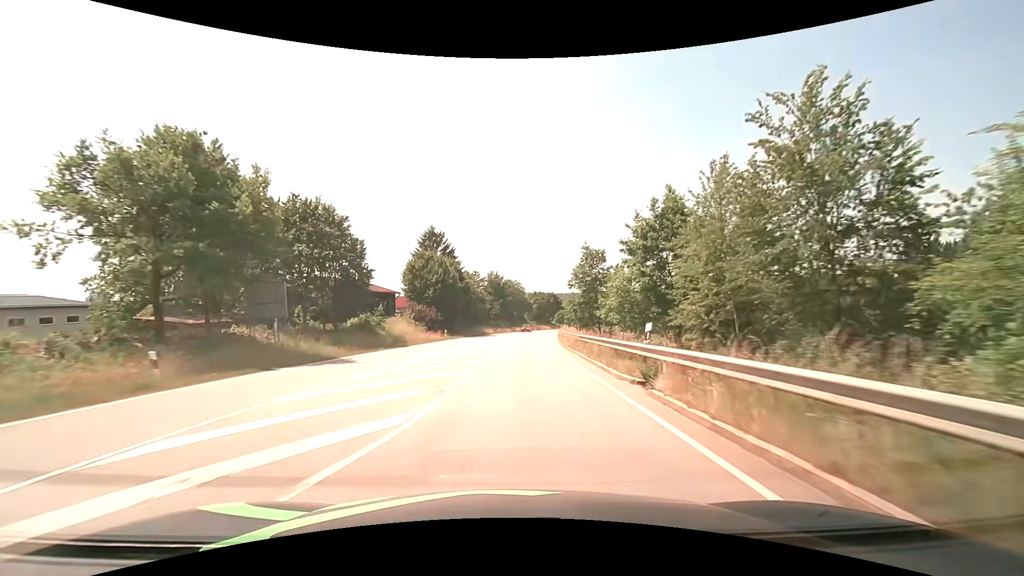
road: secondary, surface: asphalt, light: Day
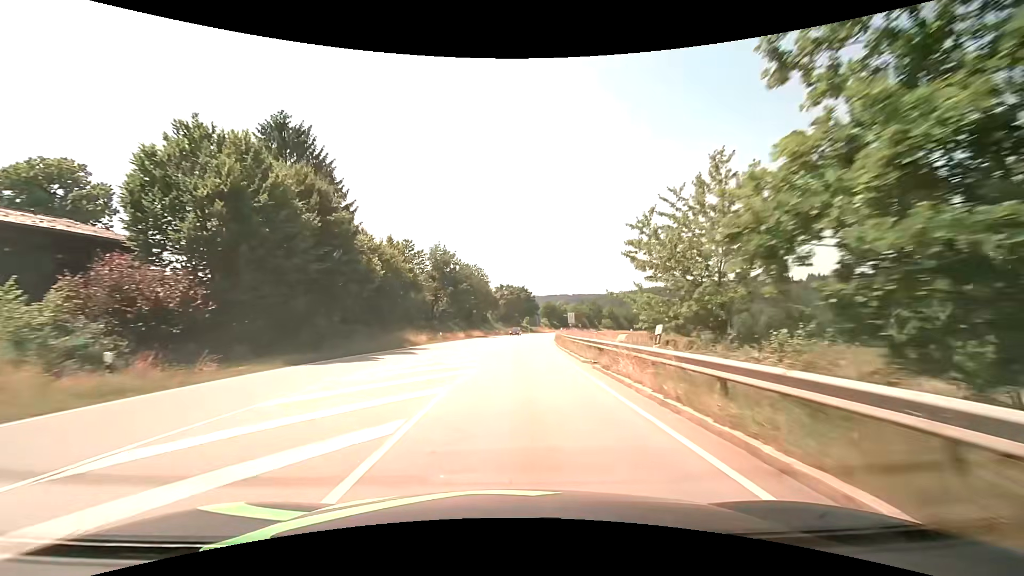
(+1.5, +41.5) m; +4°
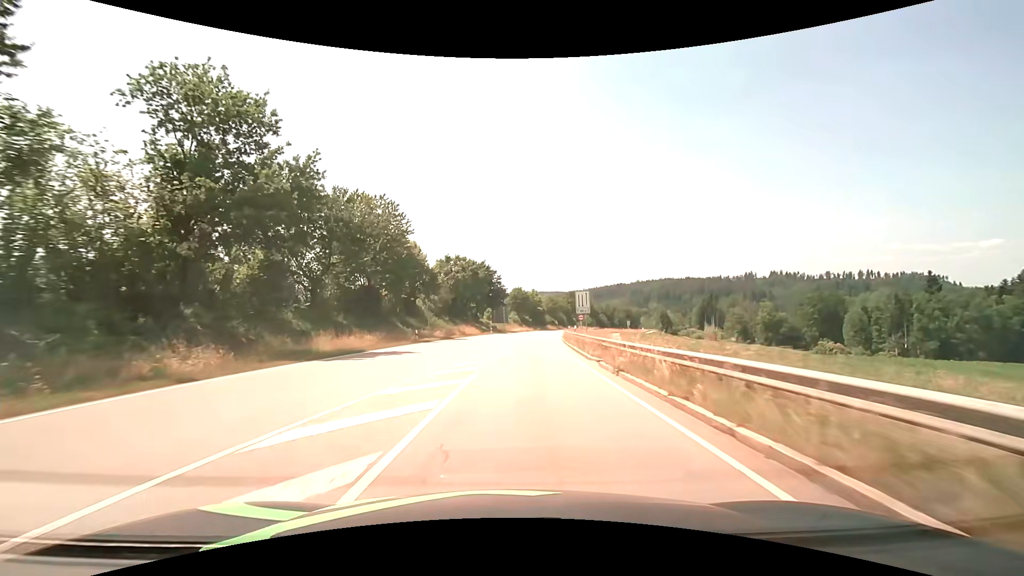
(+1.9, +52.8) m; +4°
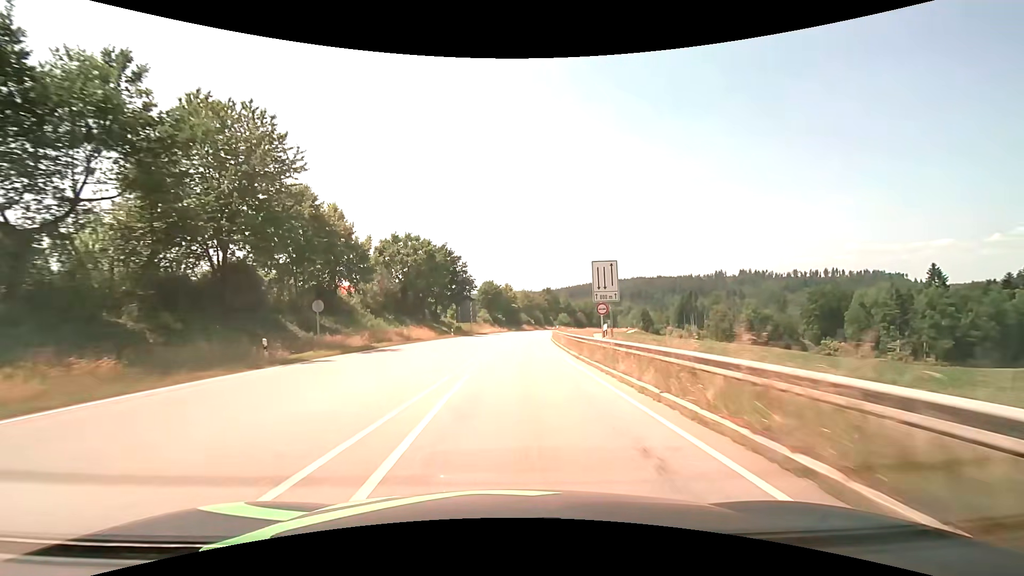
(+0.5, +21.0) m; +3°
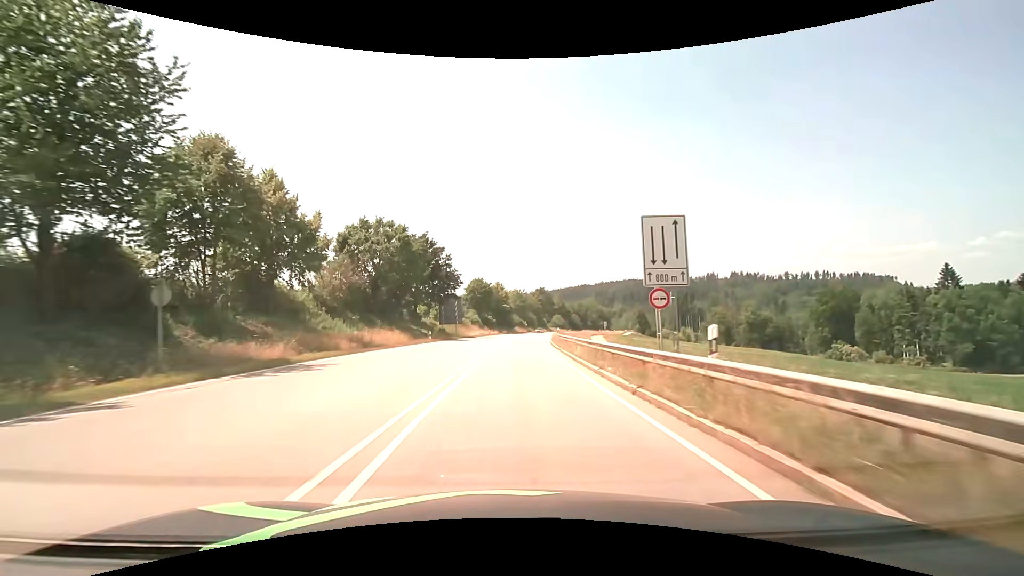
(+0.1, +10.5) m; +1°
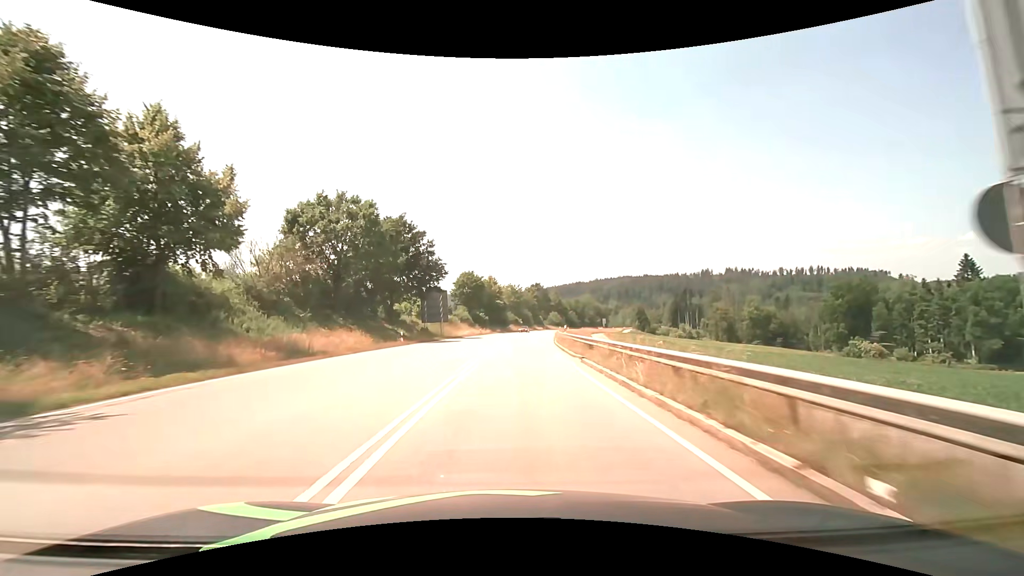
(+0.1, +10.5) m; +1°
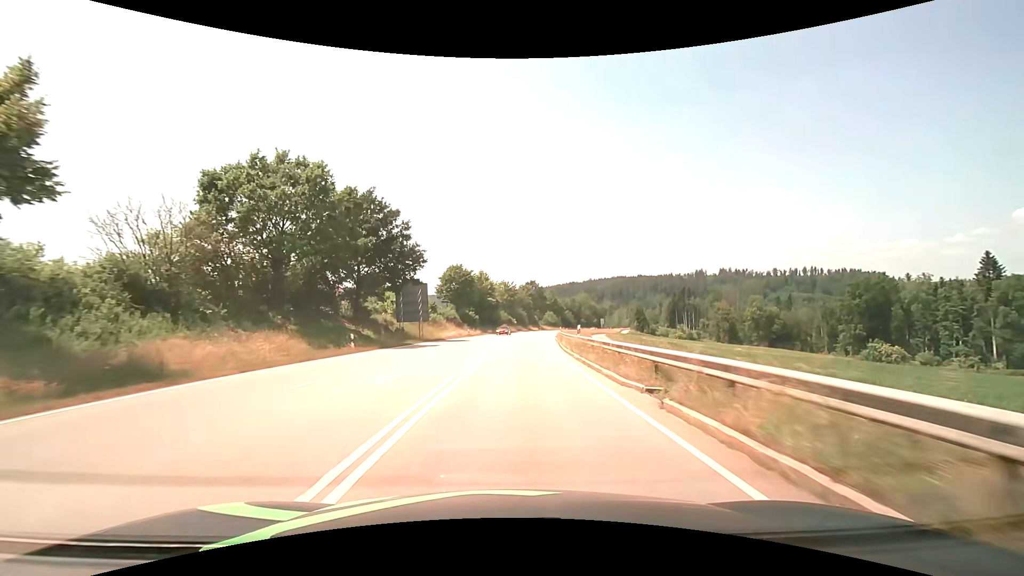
(+0.1, +10.6) m; +1°
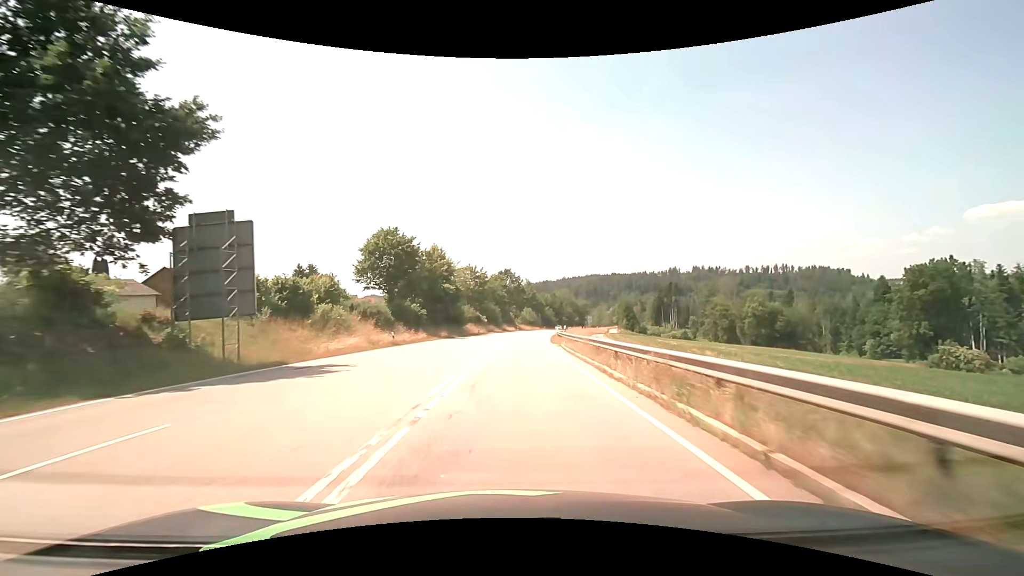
(+0.9, +31.8) m; +3°
(0, +10) (0, +20) (+1, +30) (+1, +40) (+2, +50) (+3, +60) (+4, +70) (+5, +80) (+7, +90) (+8, +100) m
